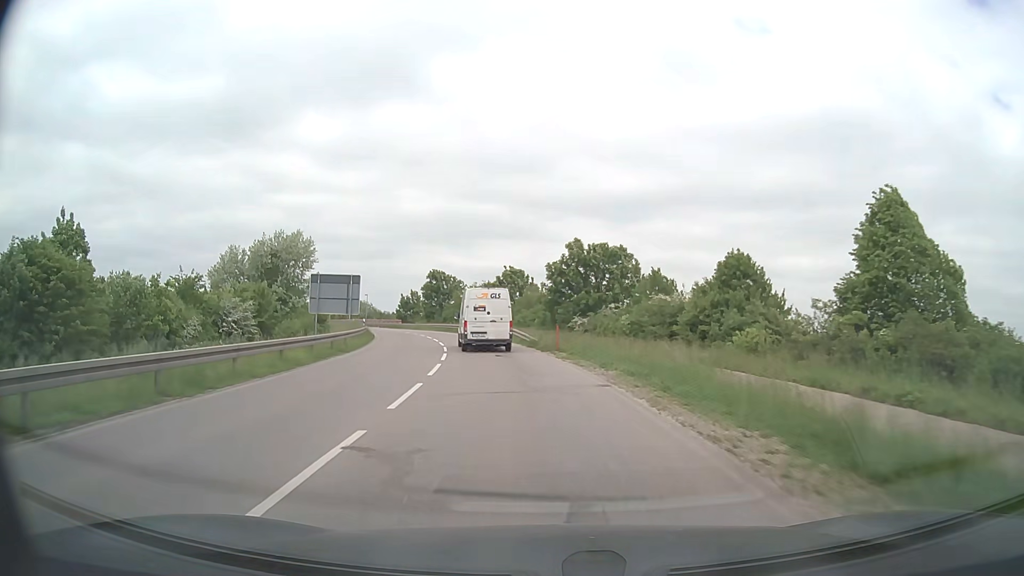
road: secondary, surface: asphalt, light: Day
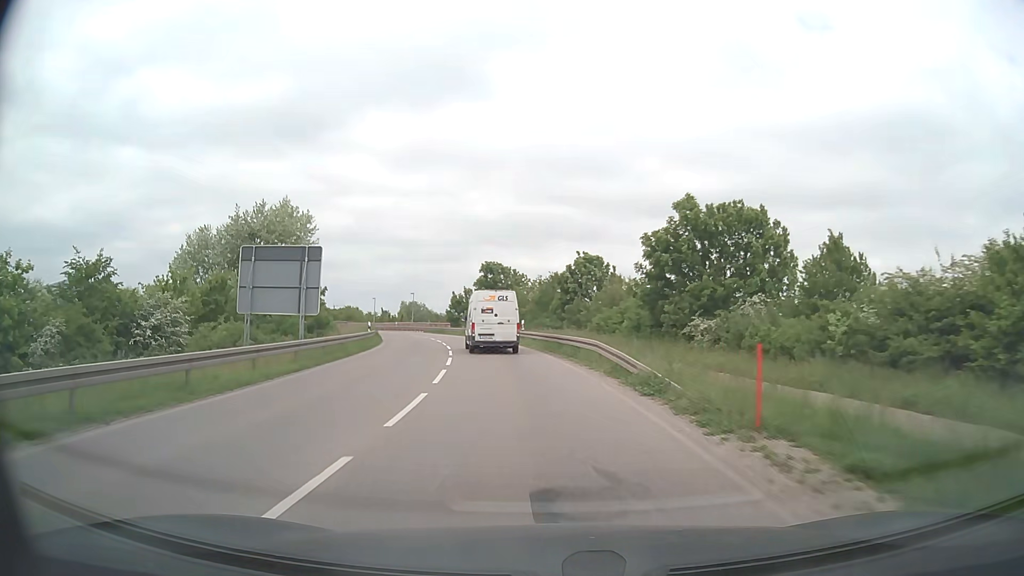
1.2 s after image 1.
(-1.0, +19.6) m; -6°
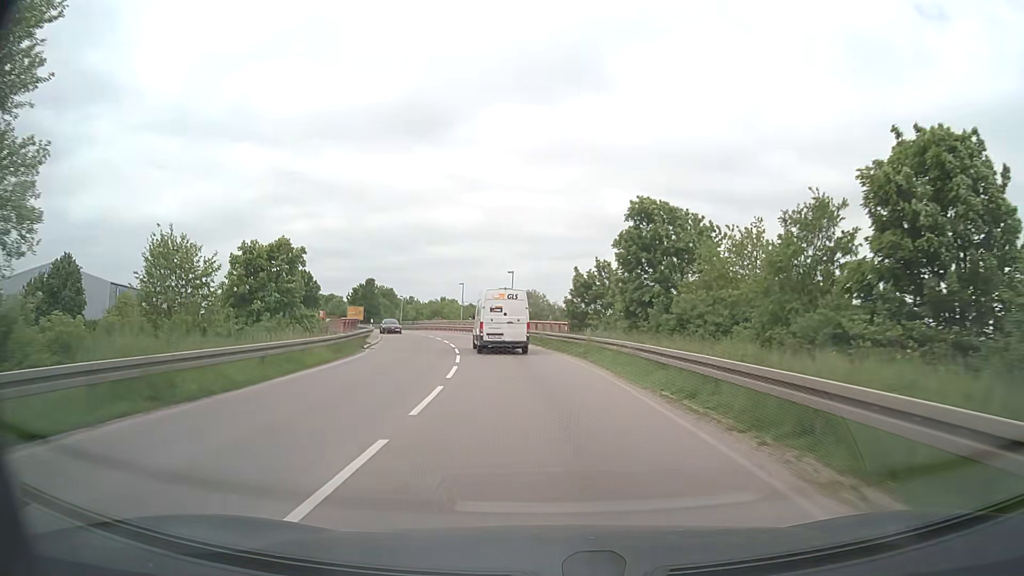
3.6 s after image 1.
(-4.5, +41.2) m; -12°
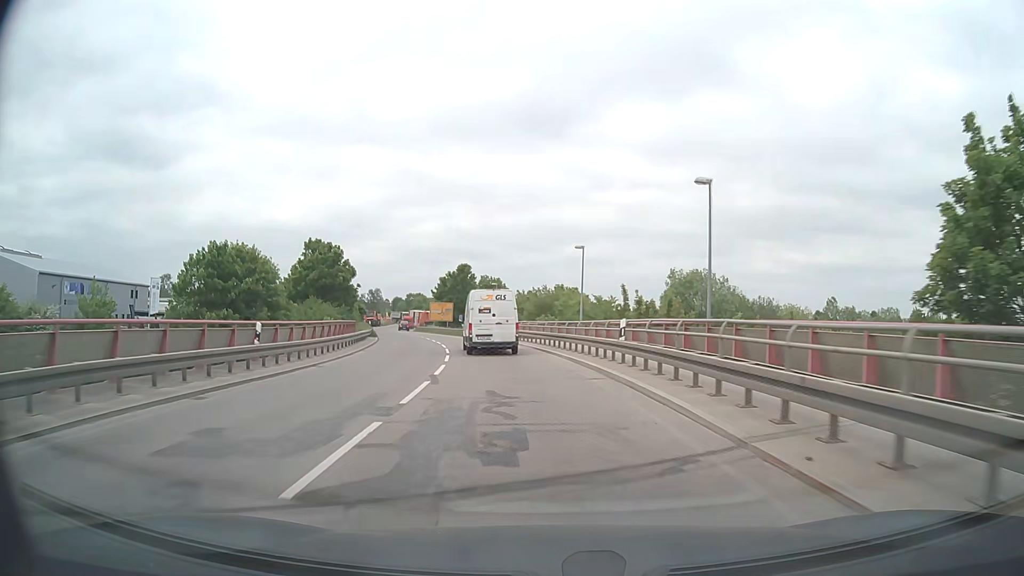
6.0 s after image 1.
(-3.8, +40.4) m; -11°
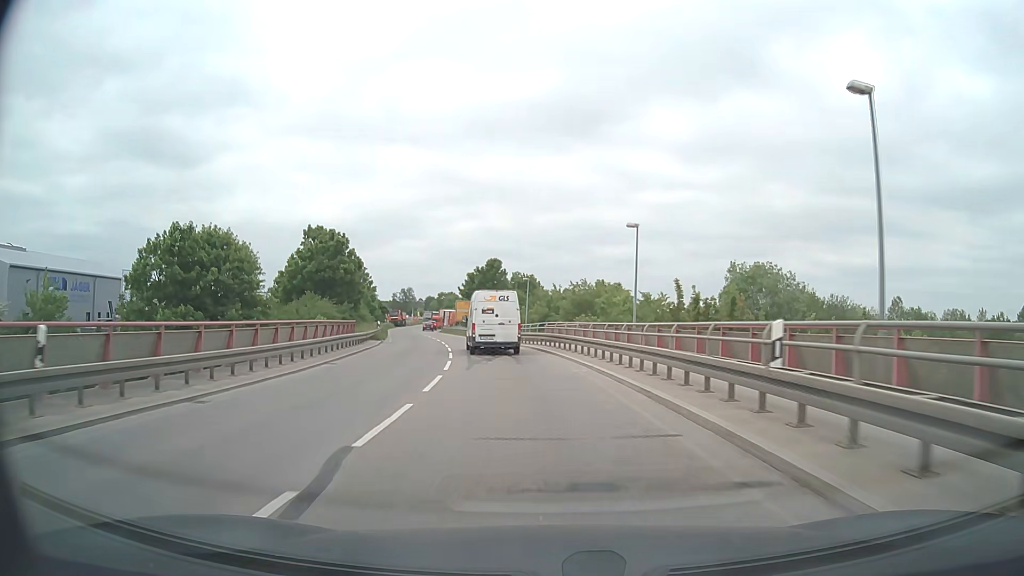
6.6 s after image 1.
(-0.2, +9.6) m; -3°
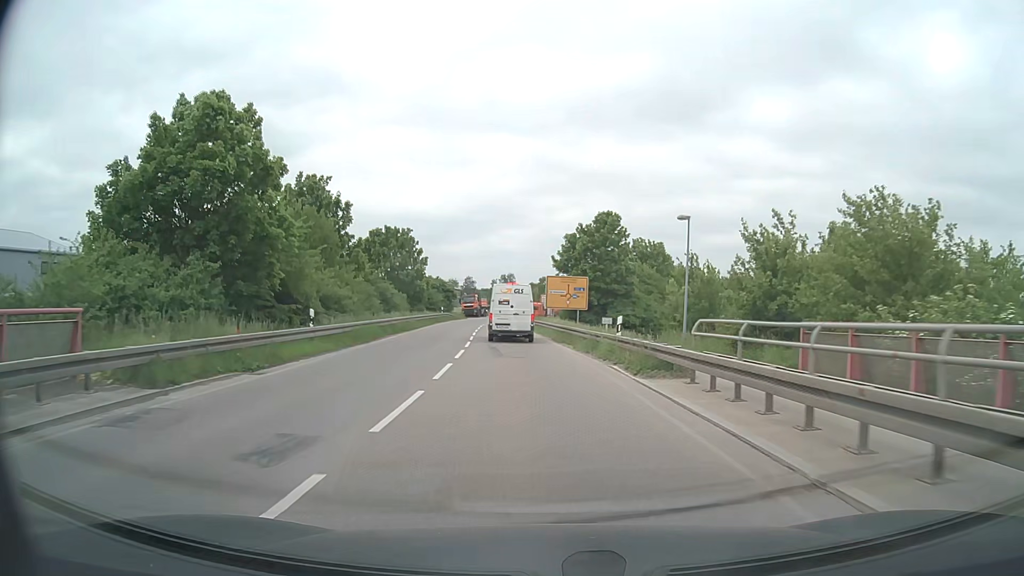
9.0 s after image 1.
(-3.2, +35.2) m; -9°
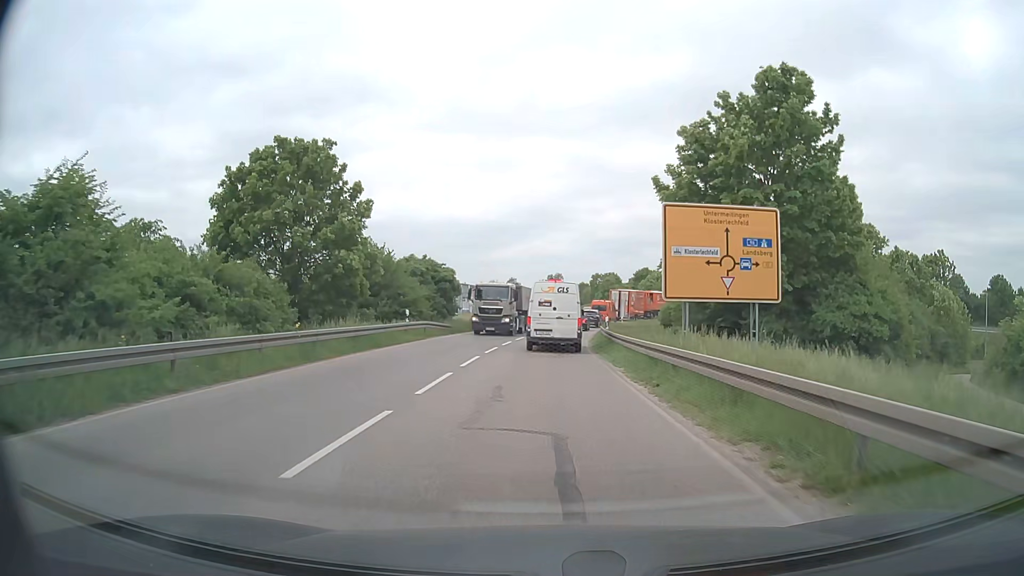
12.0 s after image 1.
(-1.7, +37.9) m; -4°
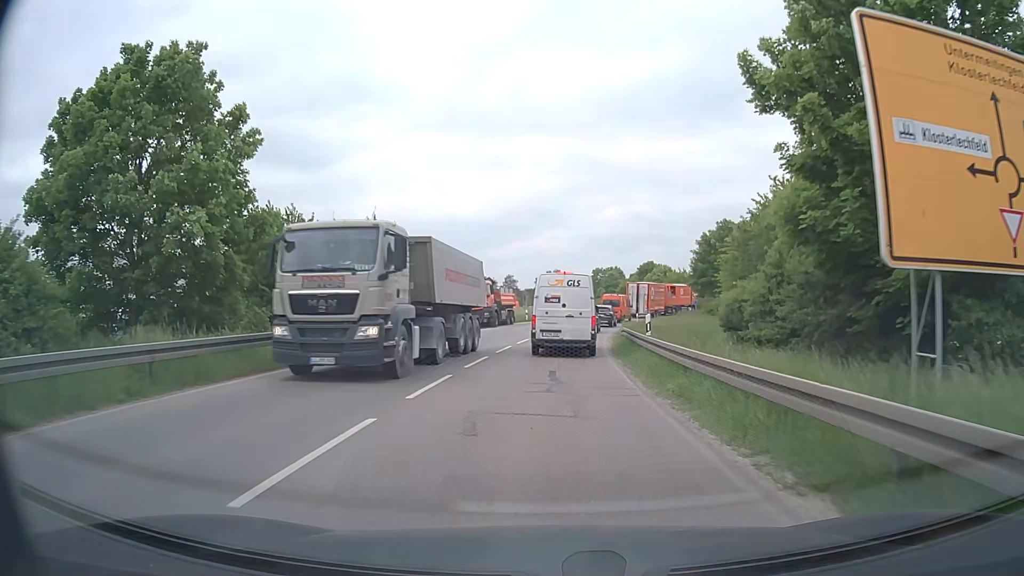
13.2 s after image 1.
(0.0, +12.6) m; 0°
(0, +10) (0, +20) (+1, +30) (+2, +40) (+4, +50) (+6, +60) (+9, +69) (+13, +78) (+19, +86) (+28, +91) m
